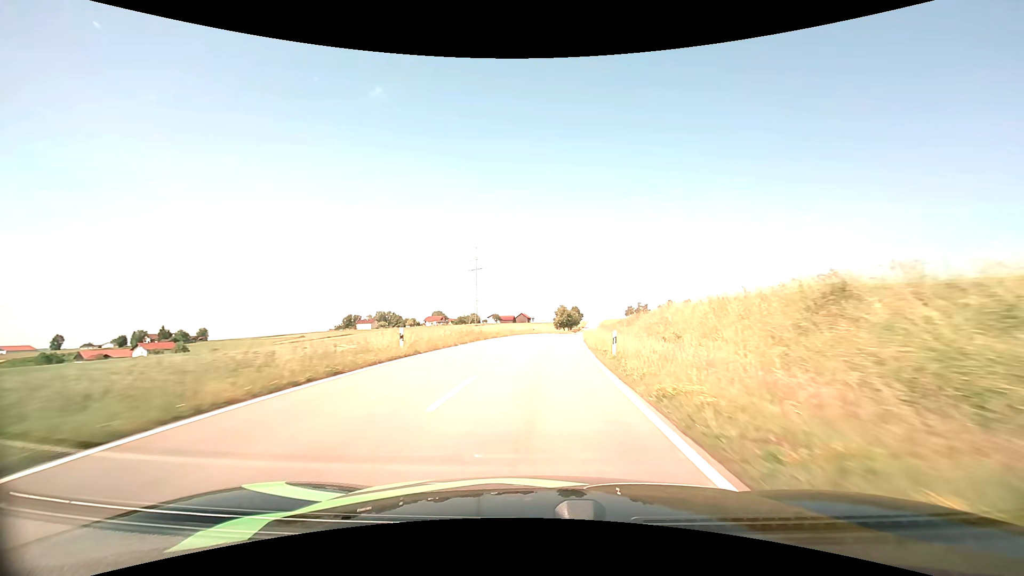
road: tertiary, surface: asphalt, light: Day
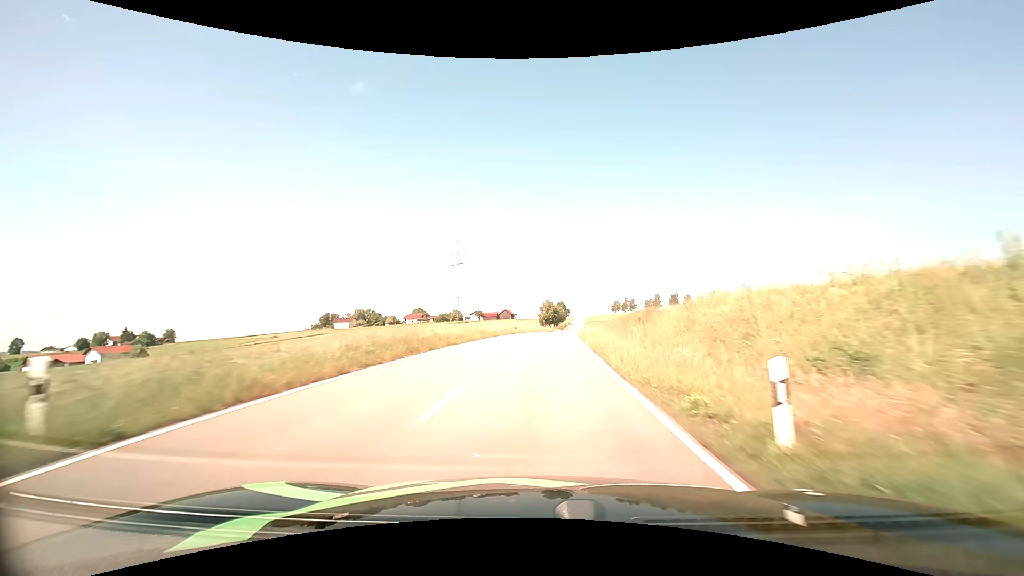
(+0.2, +13.0) m; +2°
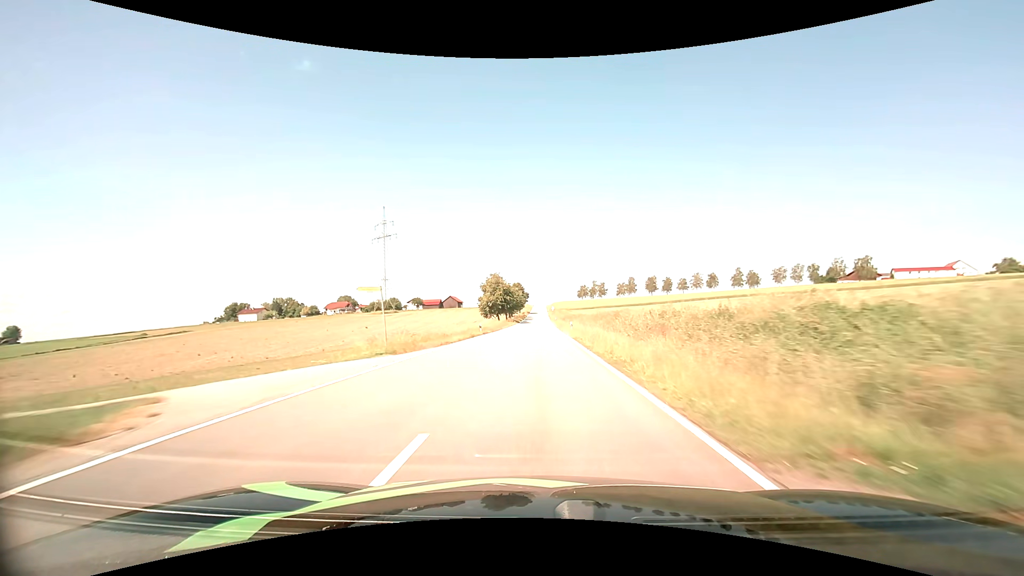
(+3.3, +66.9) m; +5°
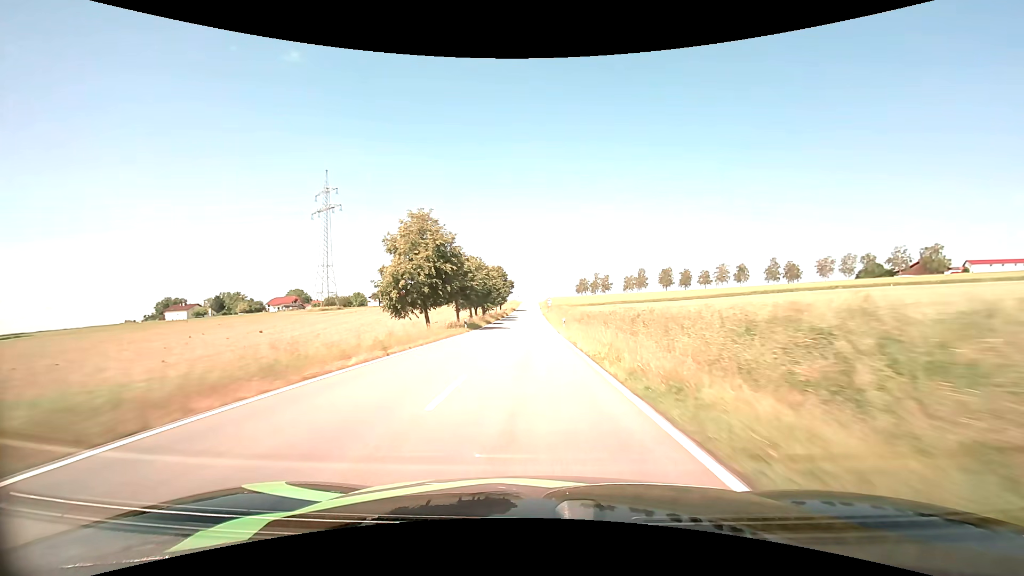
(+0.5, +56.0) m; +1°
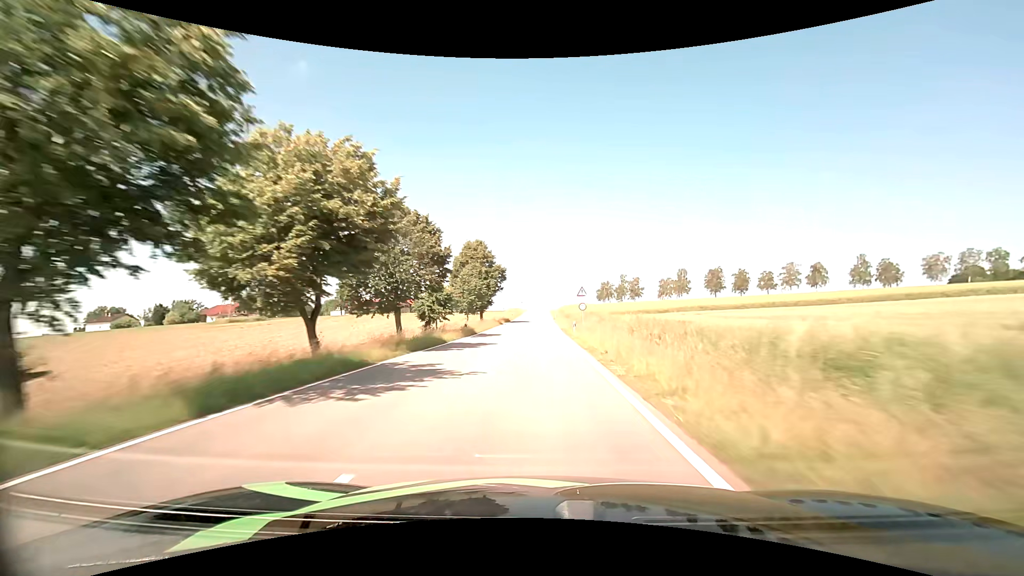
(-0.4, +56.7) m; -1°
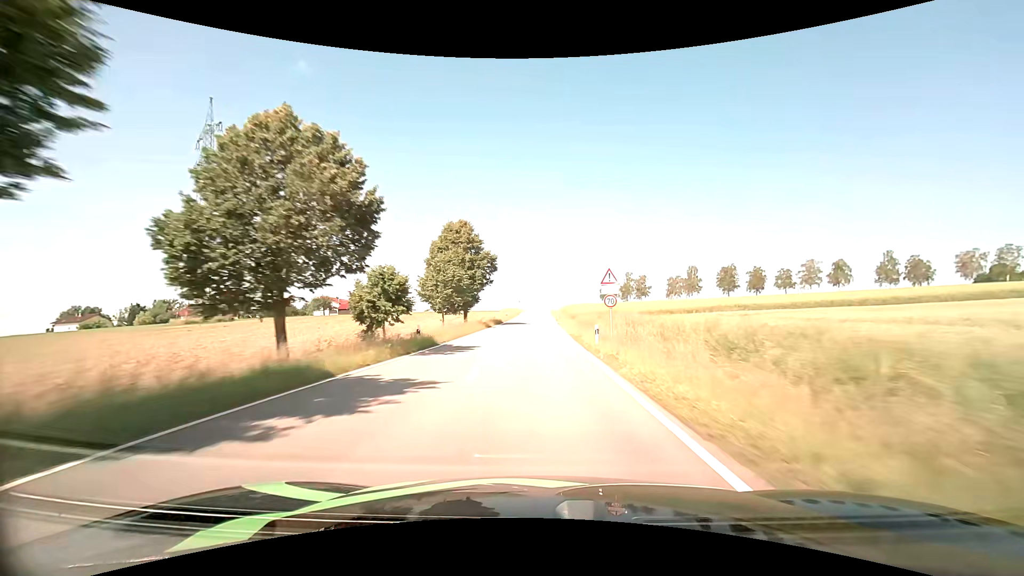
(0.0, +14.2) m; 0°
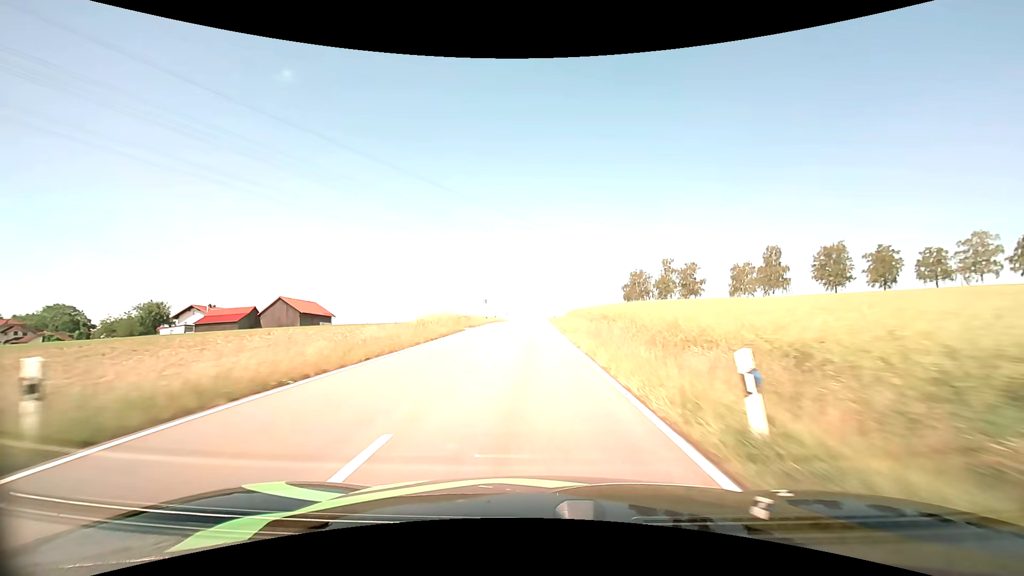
(+0.9, +70.7) m; +1°
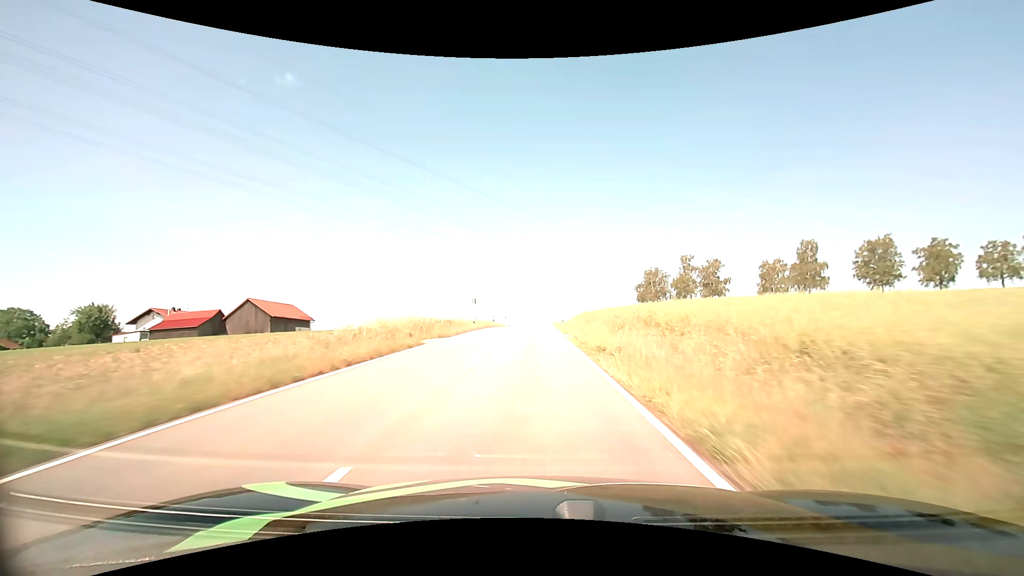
(0.0, +13.7) m; 0°
(0, +10) (0, +20) (0, +30) (0, +40) (0, +50) (0, +60) (0, +70) (0, +80) (0, +90) (0, +100) m
